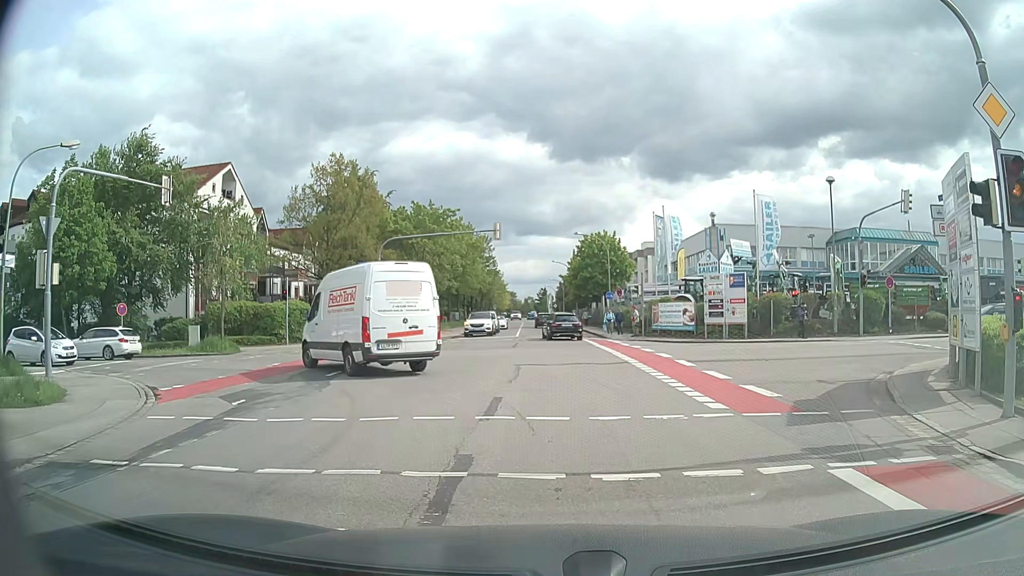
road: tertiary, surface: asphalt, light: Day
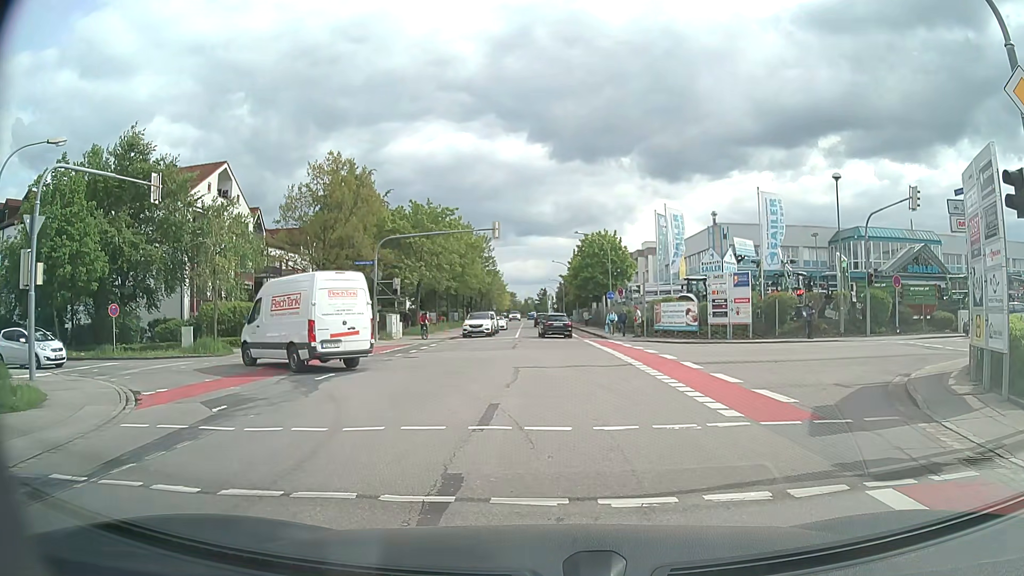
(0.0, +0.7) m; 0°
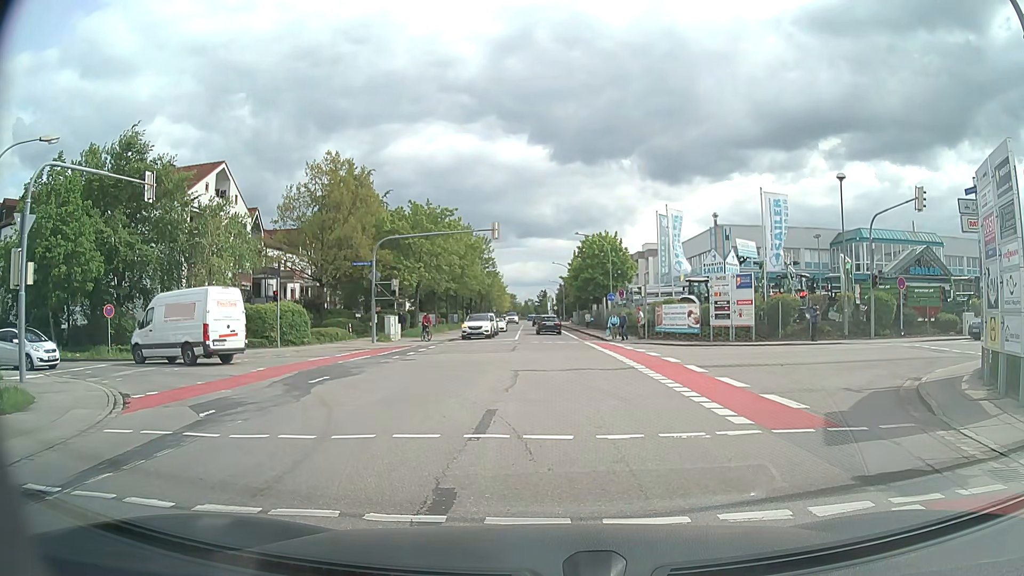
(0.0, +0.5) m; 0°
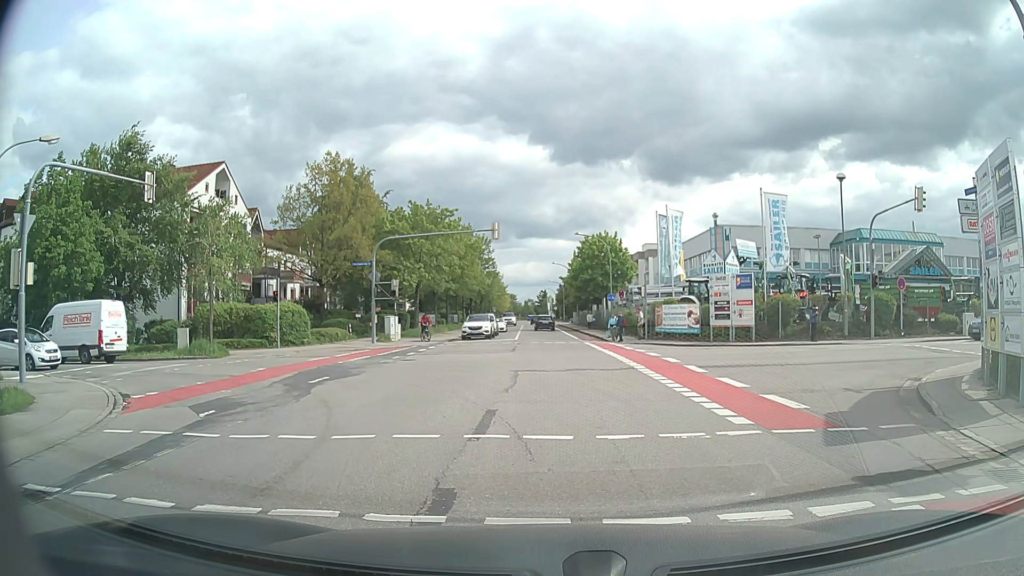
(0.0, 0.0) m; 0°
